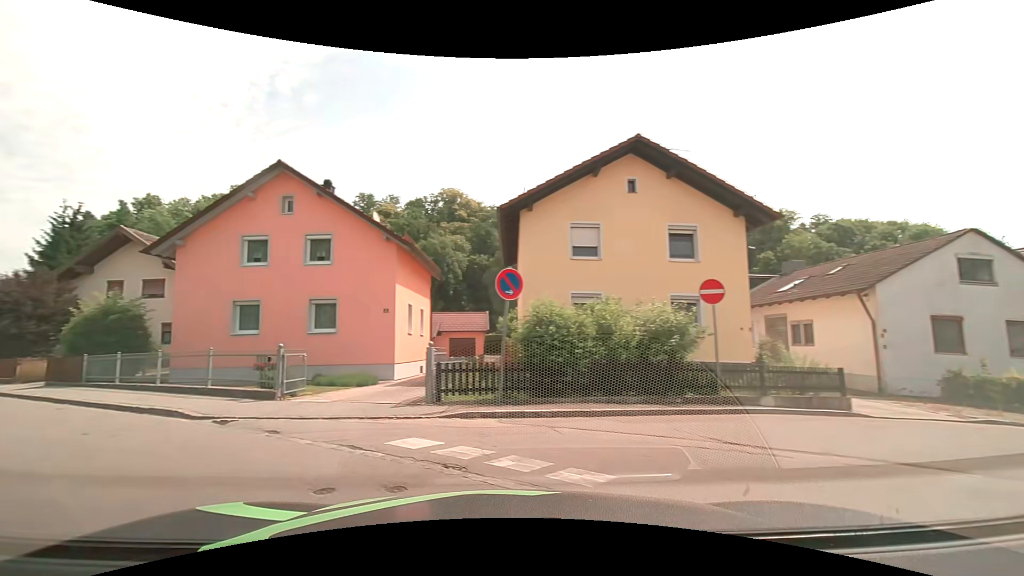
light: Day
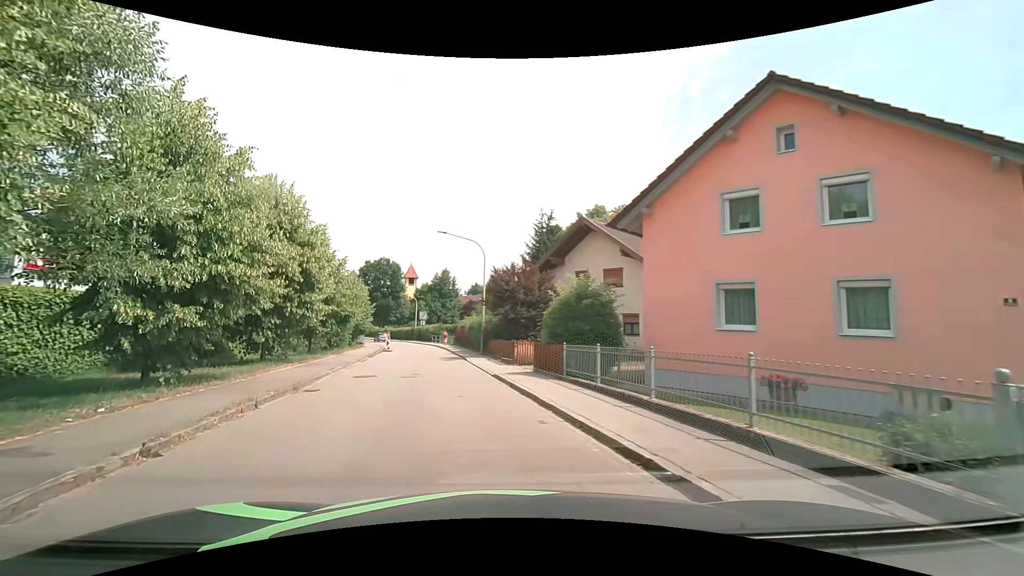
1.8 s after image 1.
(-3.5, +6.2) m; -47°
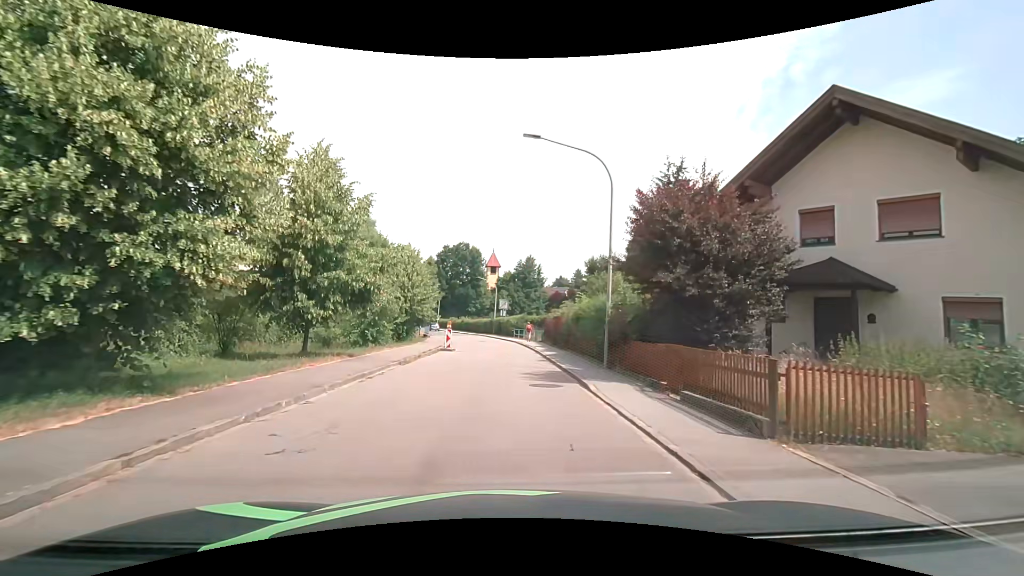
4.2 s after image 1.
(-1.9, +14.8) m; -10°
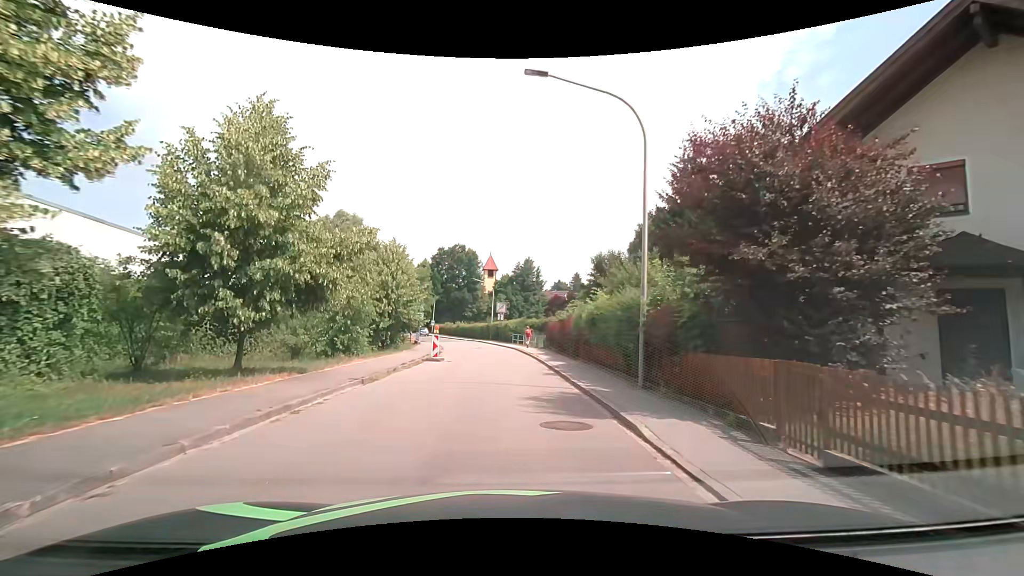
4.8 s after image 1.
(0.0, +4.4) m; 0°
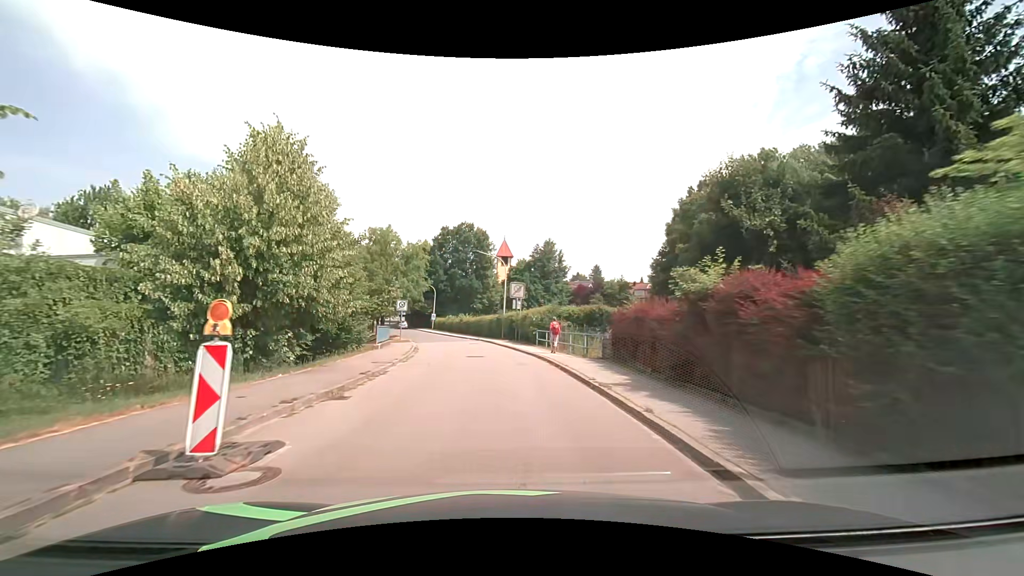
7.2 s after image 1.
(0.0, +18.8) m; -1°
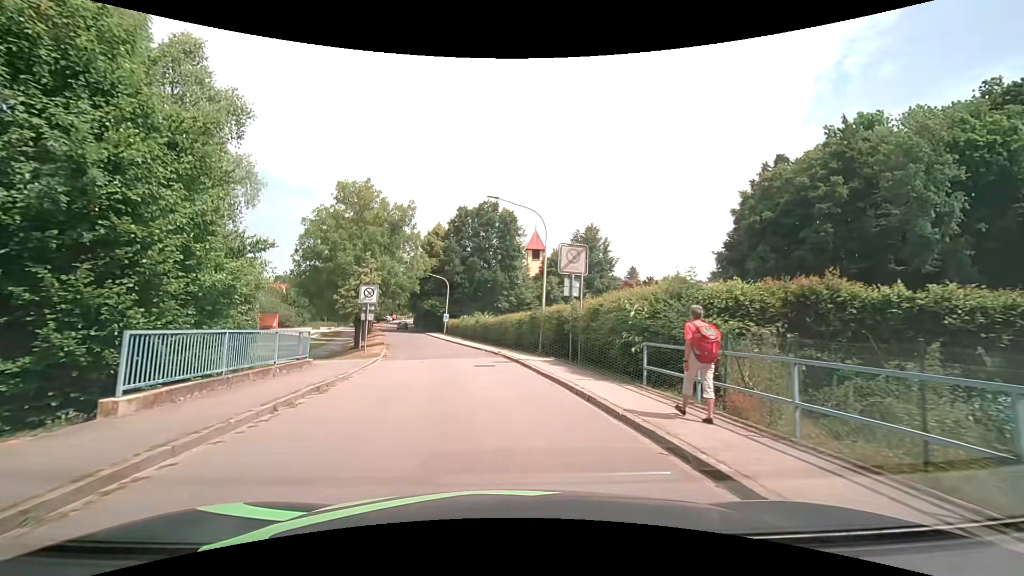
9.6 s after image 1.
(-0.4, +18.5) m; -3°
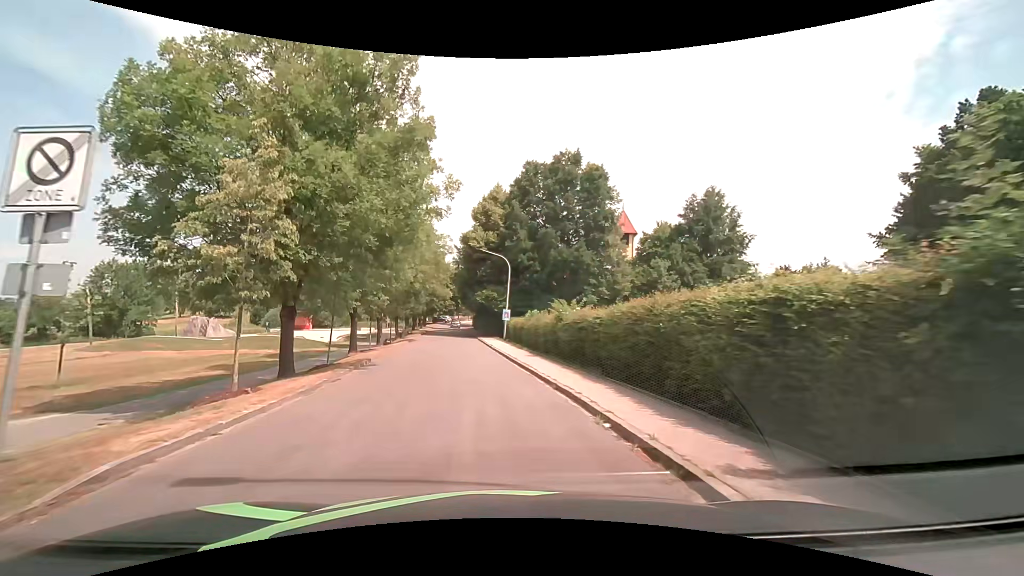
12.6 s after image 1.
(-1.4, +21.5) m; -8°
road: residential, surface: asphalt
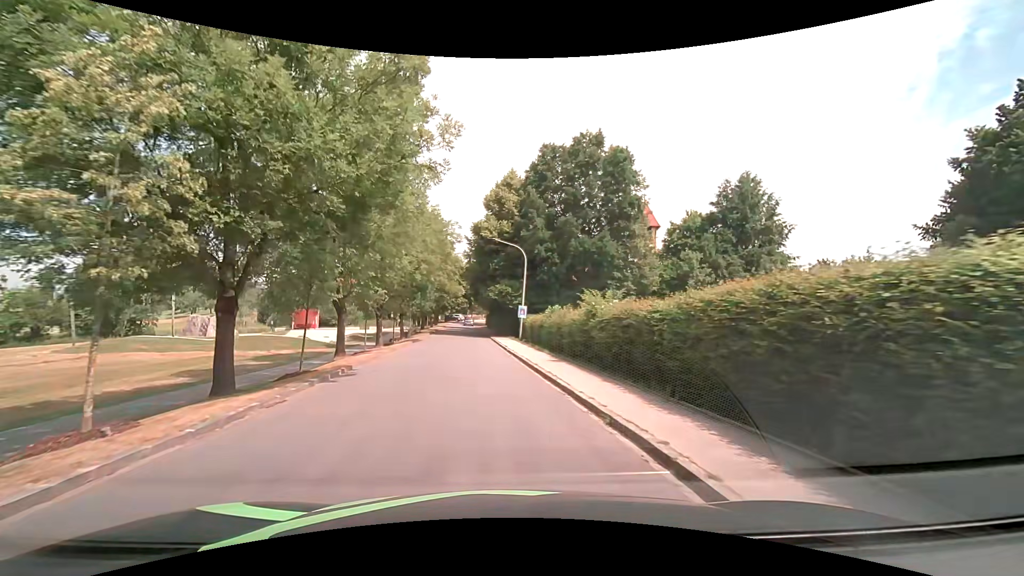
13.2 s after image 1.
(0.0, +4.5) m; -1°
(0, +10) (-1, +20) (-2, +30) (-3, +40) (-4, +50) (-5, +60) (-6, +70) (-7, +80) (-7, +90) (-7, +100) m
